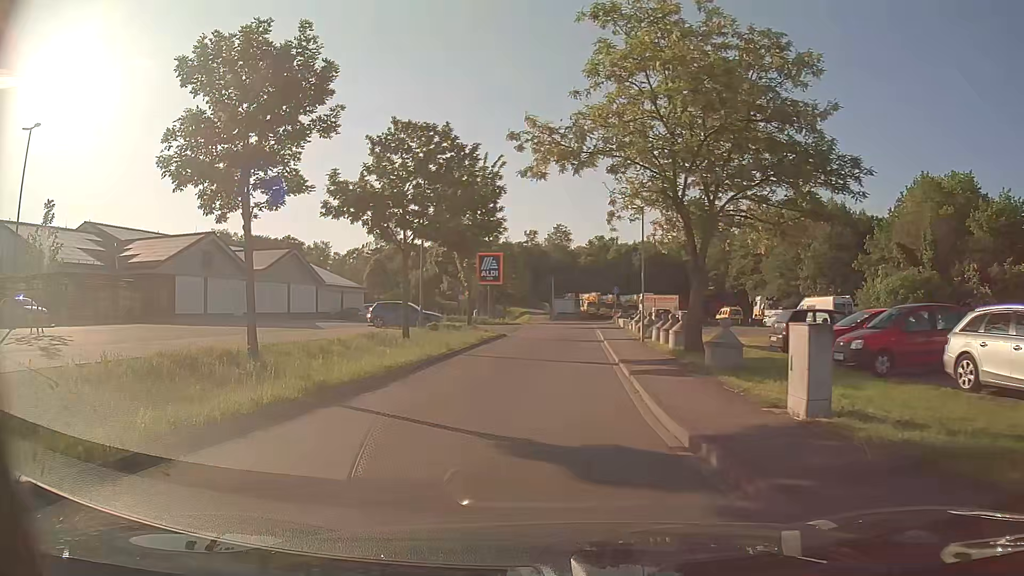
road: service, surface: asphalt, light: Day
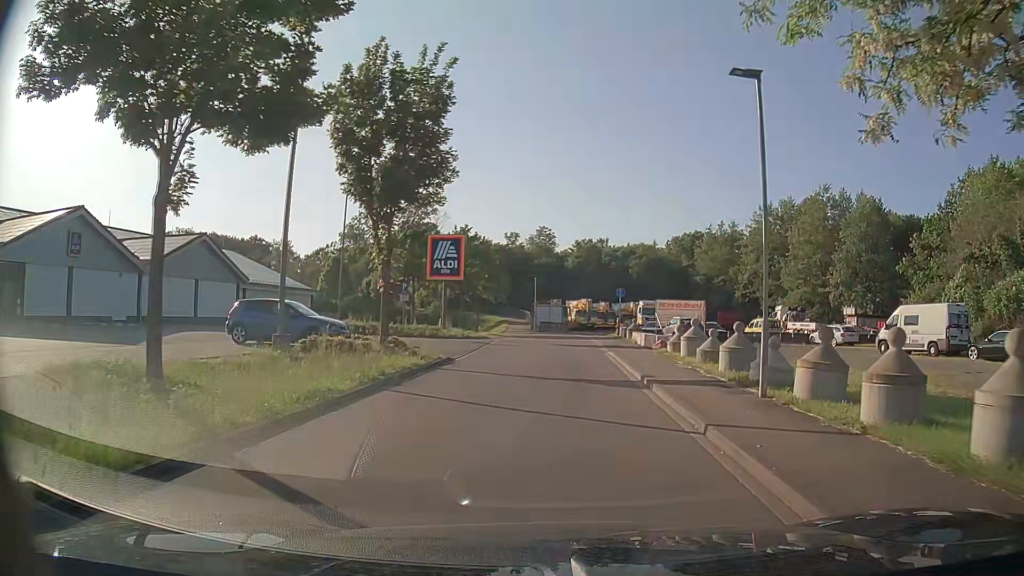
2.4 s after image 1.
(+0.3, +15.9) m; +2°
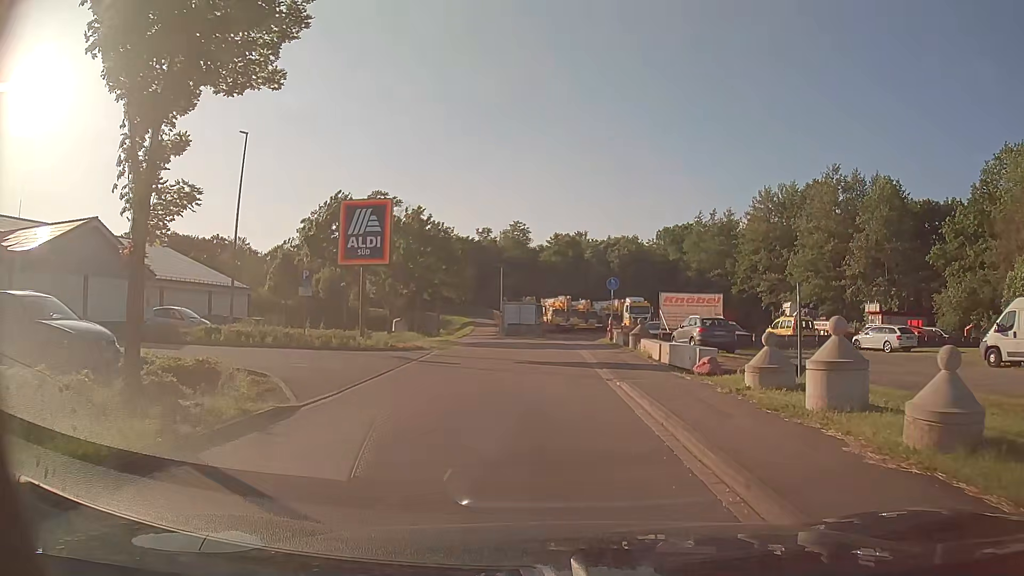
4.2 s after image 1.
(+0.4, +11.2) m; +2°
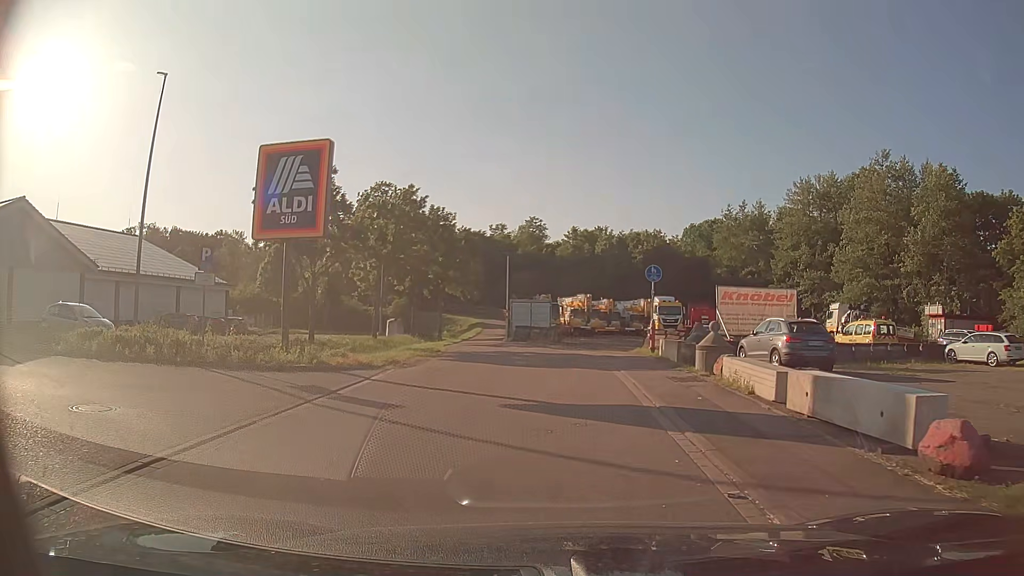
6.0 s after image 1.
(0.0, +8.5) m; -1°
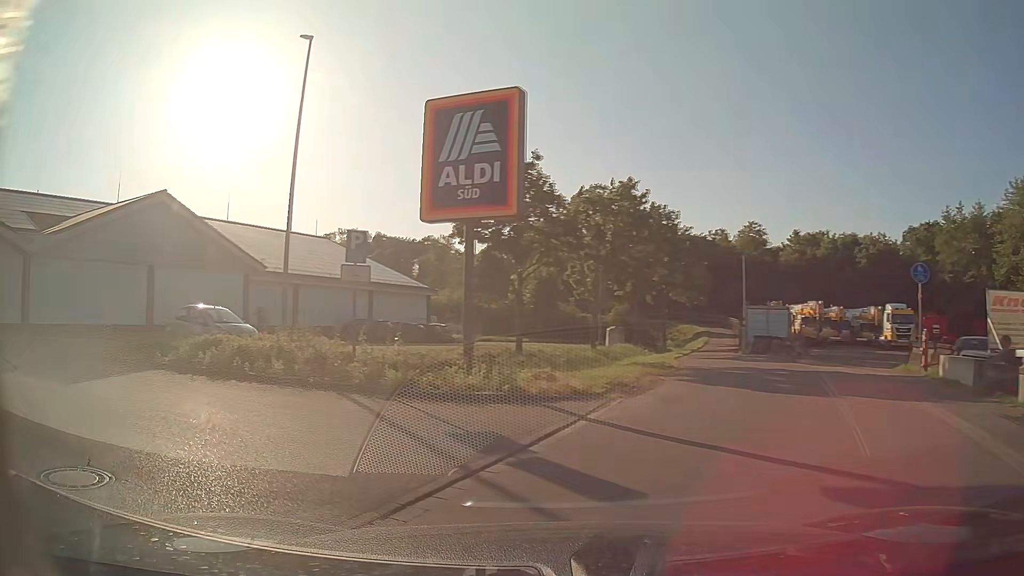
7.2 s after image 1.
(-0.7, +4.4) m; -20°
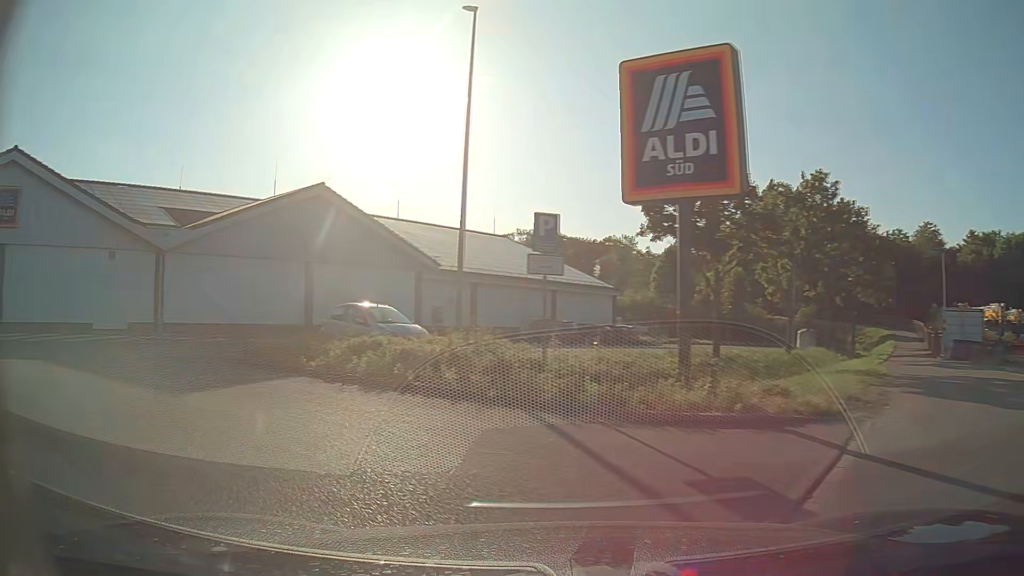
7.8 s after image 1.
(-0.3, +2.2) m; -15°
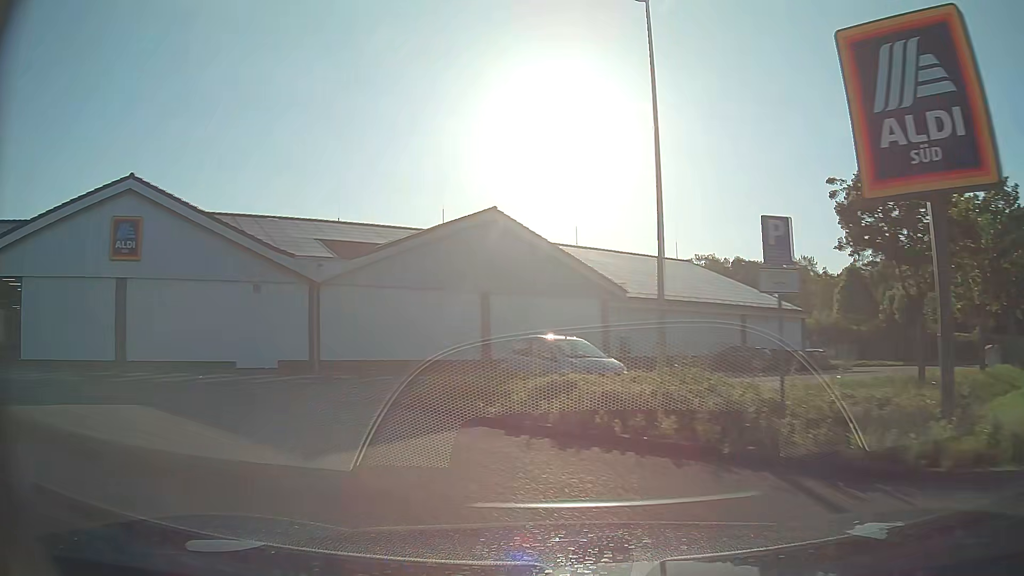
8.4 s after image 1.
(-0.3, +2.3) m; -15°
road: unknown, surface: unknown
